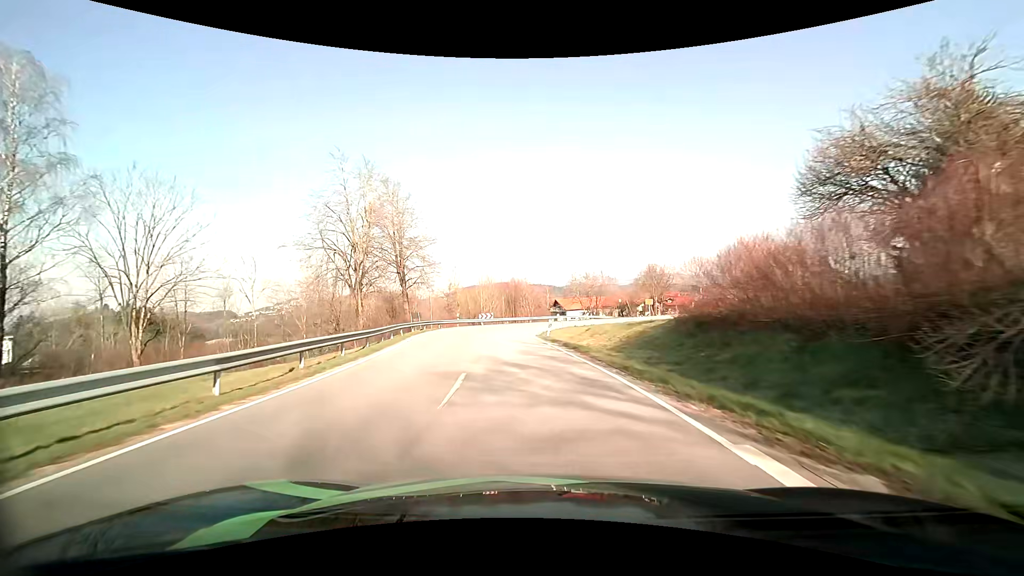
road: tertiary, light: Day
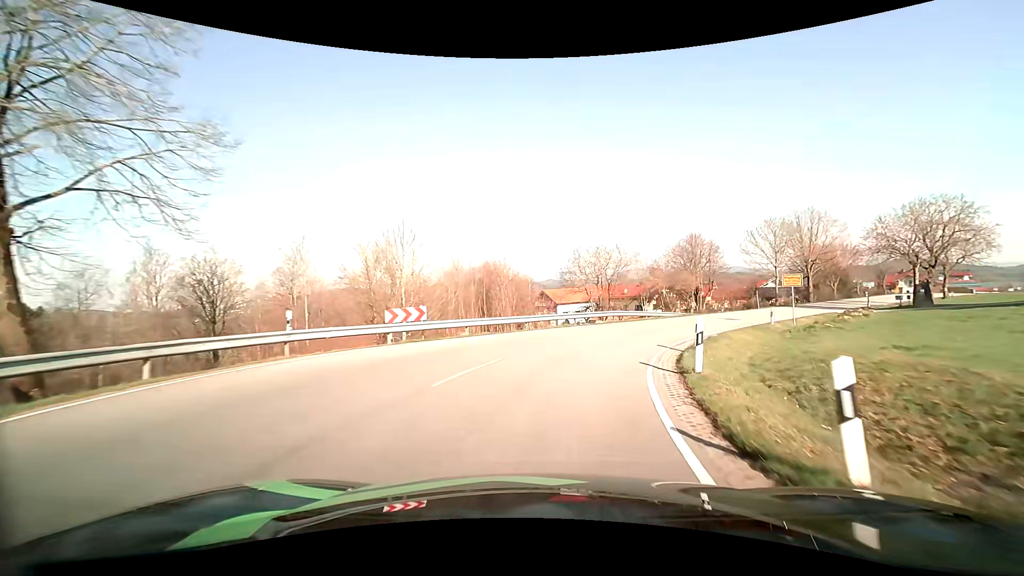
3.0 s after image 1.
(-2.0, +34.6) m; +2°
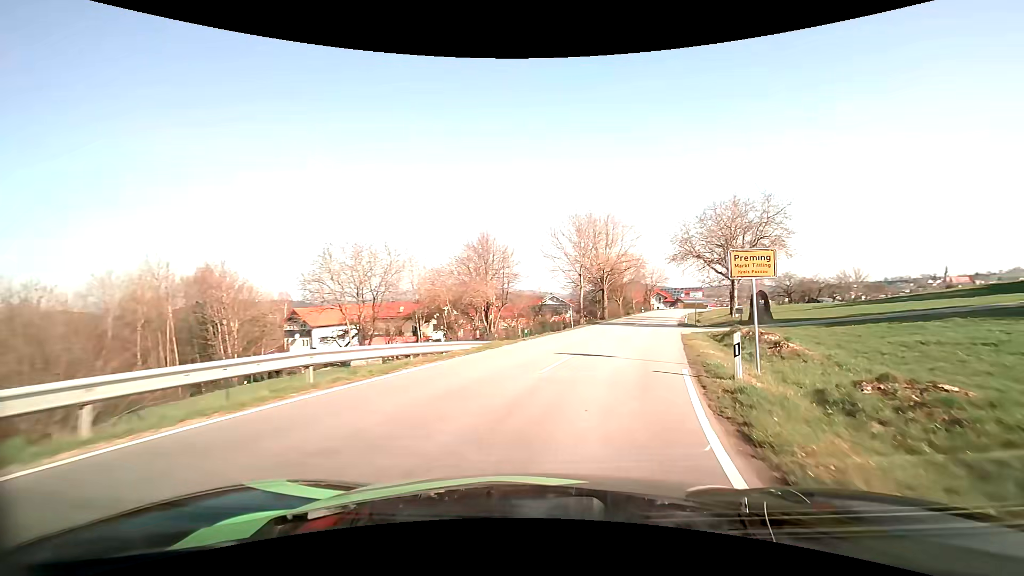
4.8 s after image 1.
(+3.8, +19.6) m; +24°
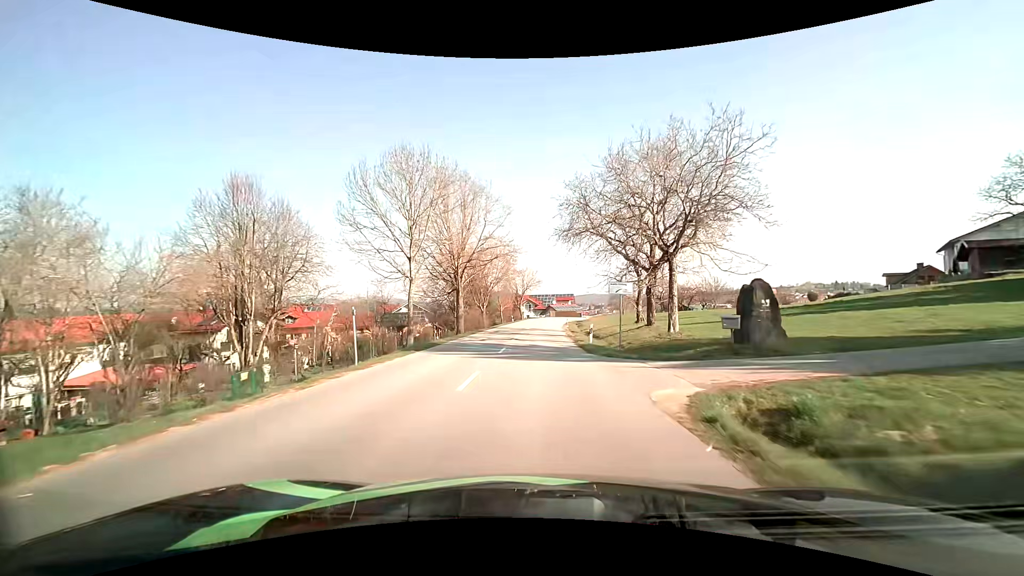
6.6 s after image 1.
(+3.8, +21.0) m; +16°
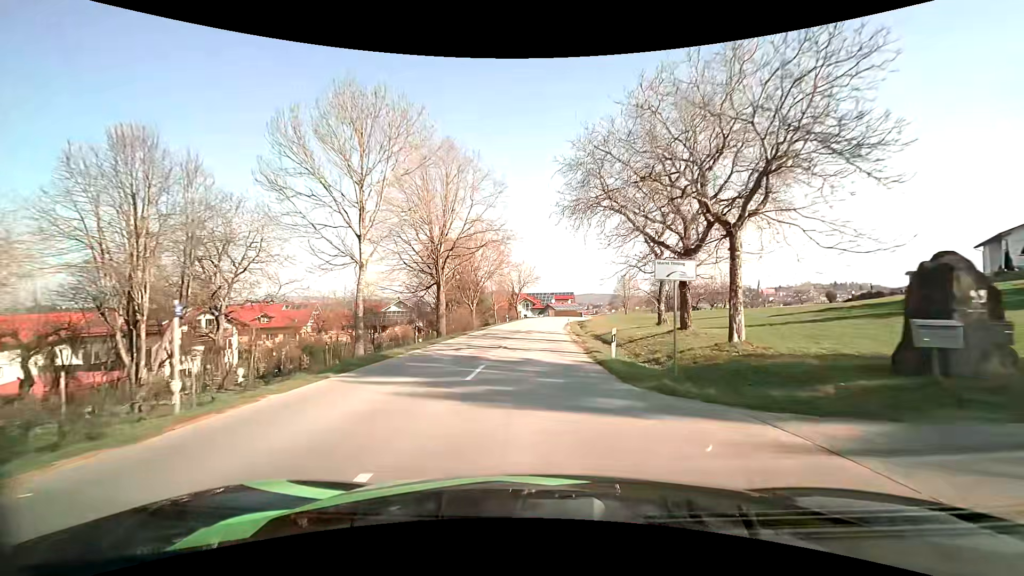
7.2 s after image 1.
(0.0, +7.6) m; 0°
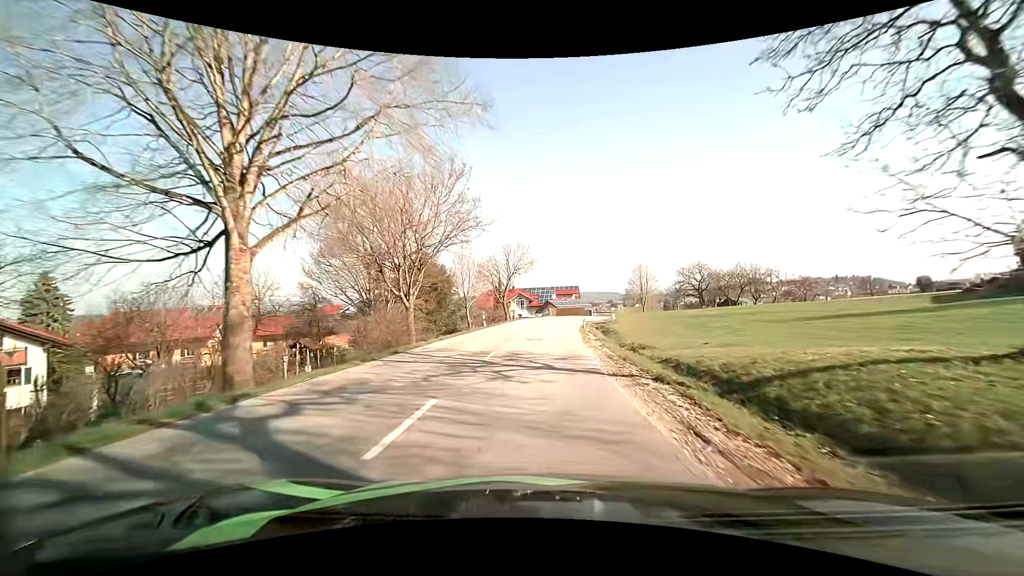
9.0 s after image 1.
(+0.2, +24.1) m; 0°
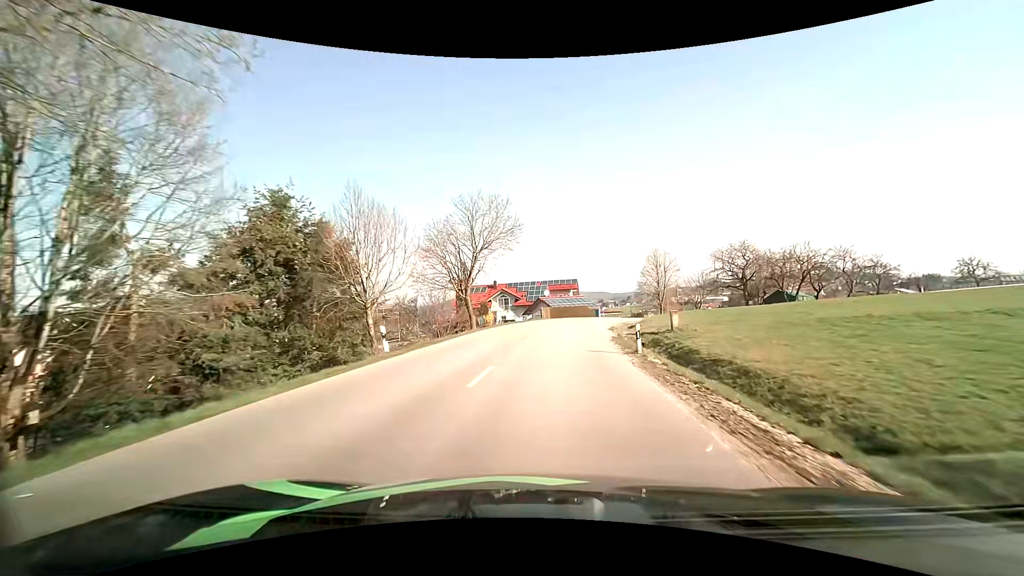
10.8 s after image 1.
(+0.5, +23.2) m; +2°
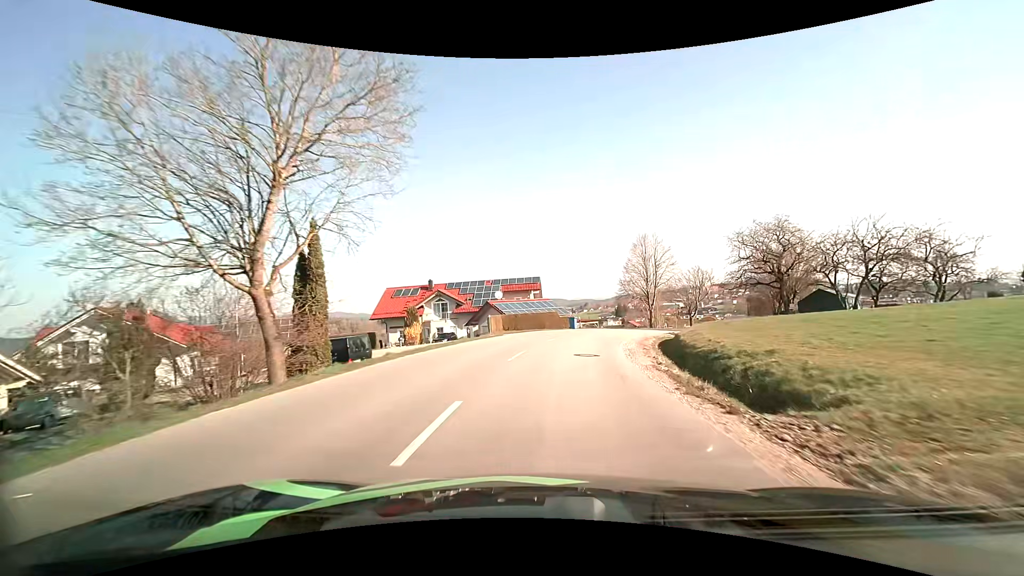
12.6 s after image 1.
(+0.7, +22.0) m; +5°
(0, +10) (+1, +20) (+3, +30) (+7, +39) (+11, +48) (+17, +56) (+23, +64) (+30, +71) (+37, +78) (+45, +85) m
